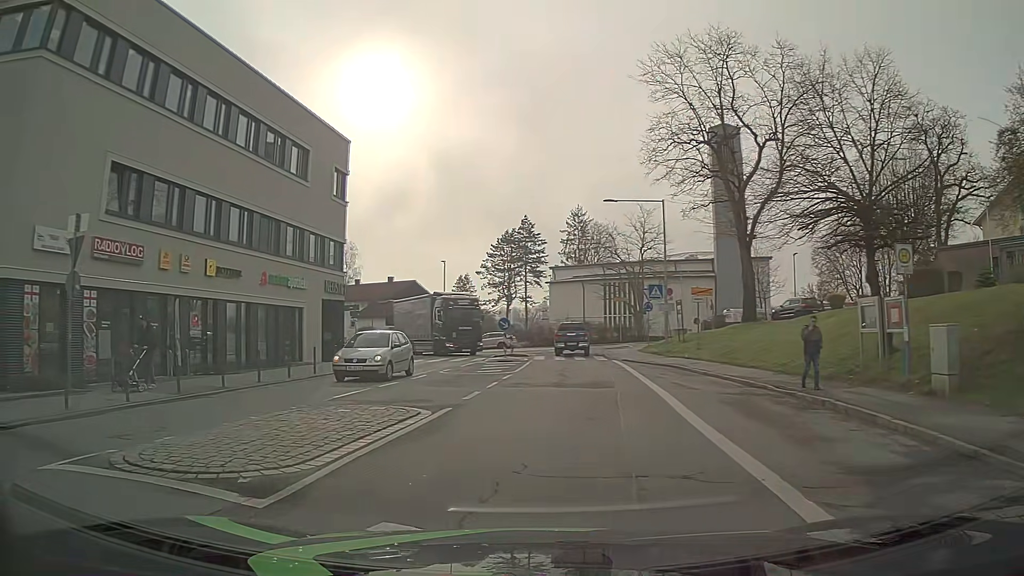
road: unclassified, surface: asphalt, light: Day
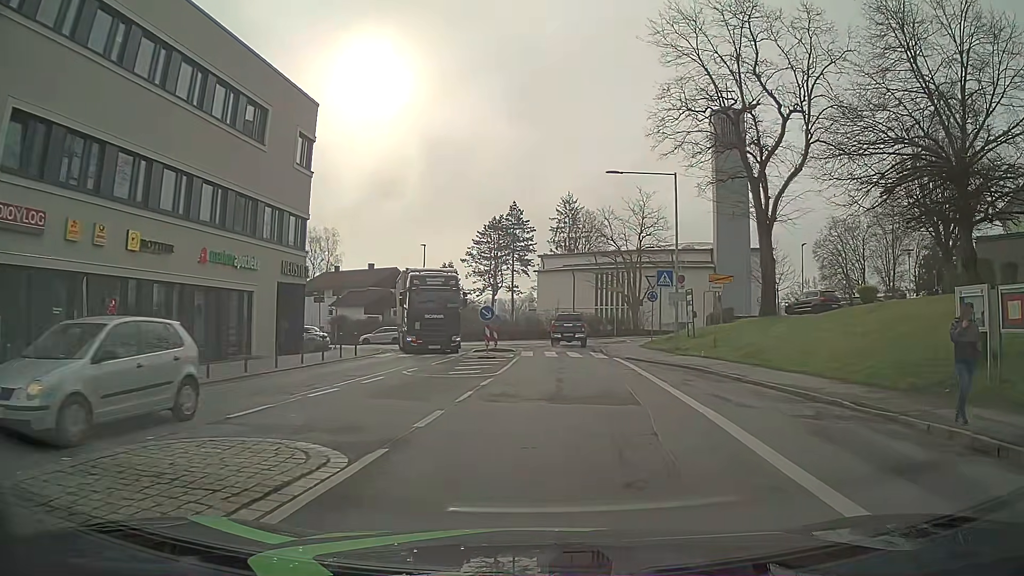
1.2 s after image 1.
(-0.1, +5.1) m; +1°
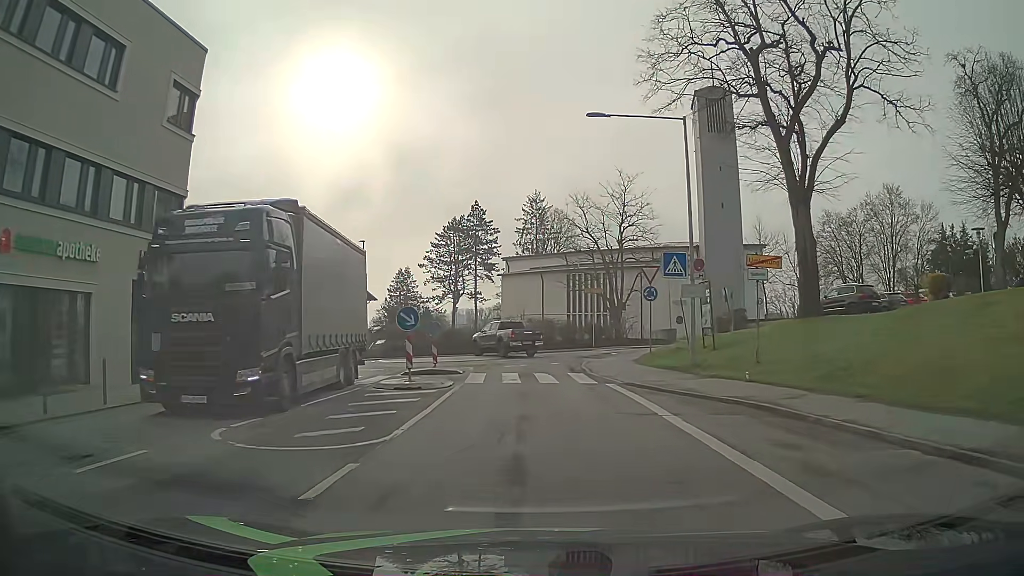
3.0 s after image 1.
(+0.4, +9.6) m; +2°
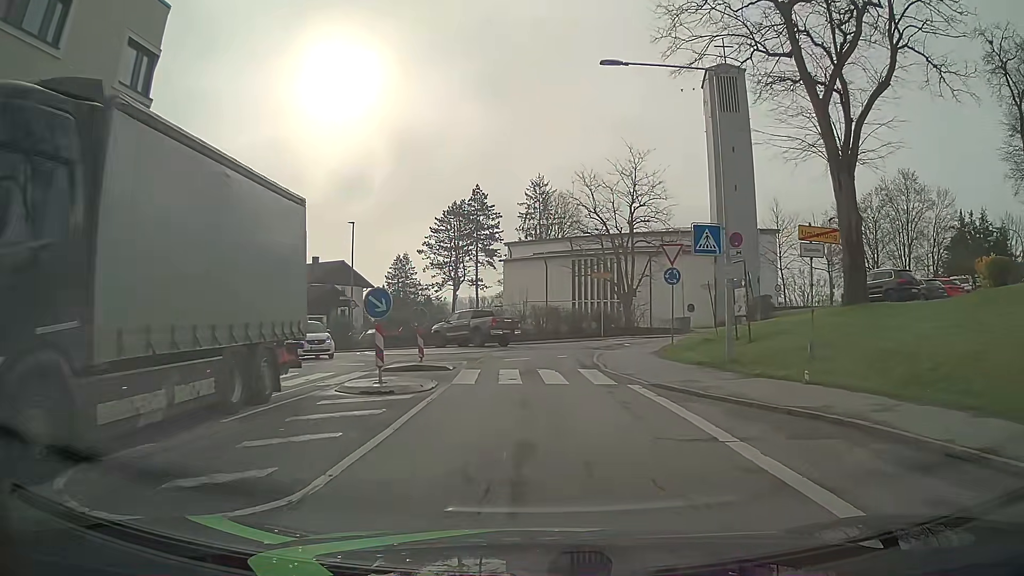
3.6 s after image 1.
(0.0, +3.6) m; 0°
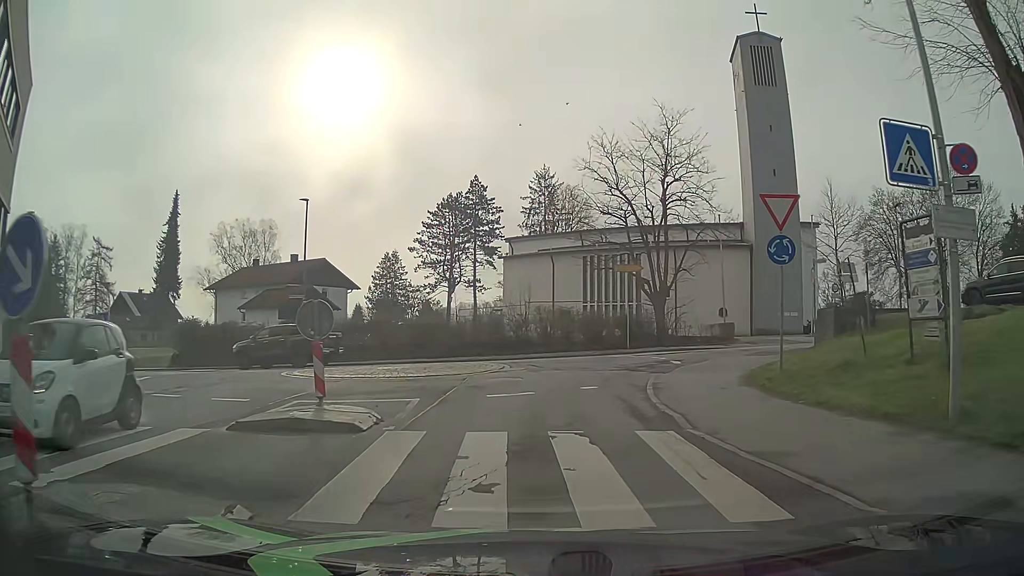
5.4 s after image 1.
(0.0, +9.8) m; +1°
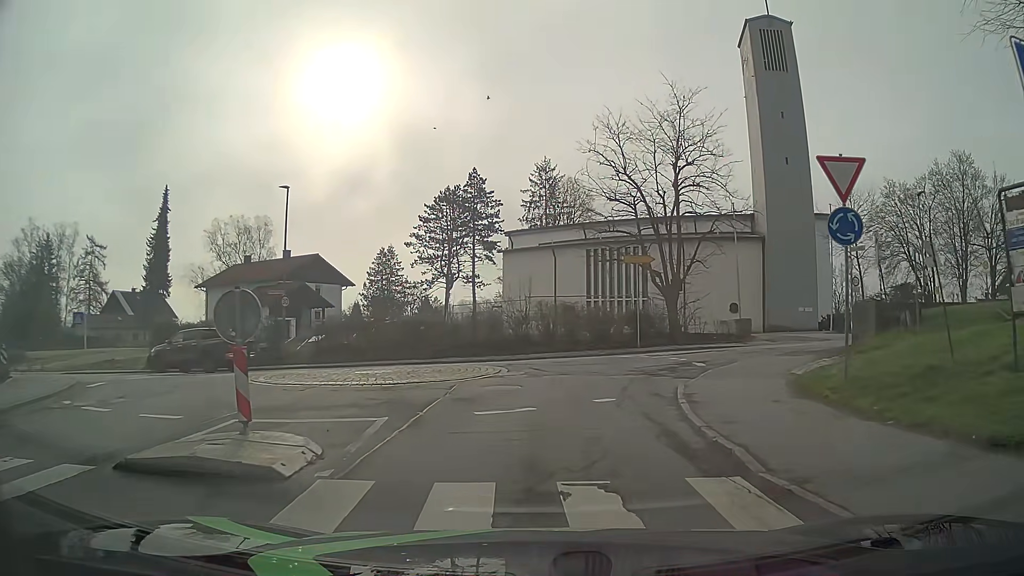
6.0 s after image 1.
(0.0, +2.8) m; -1°
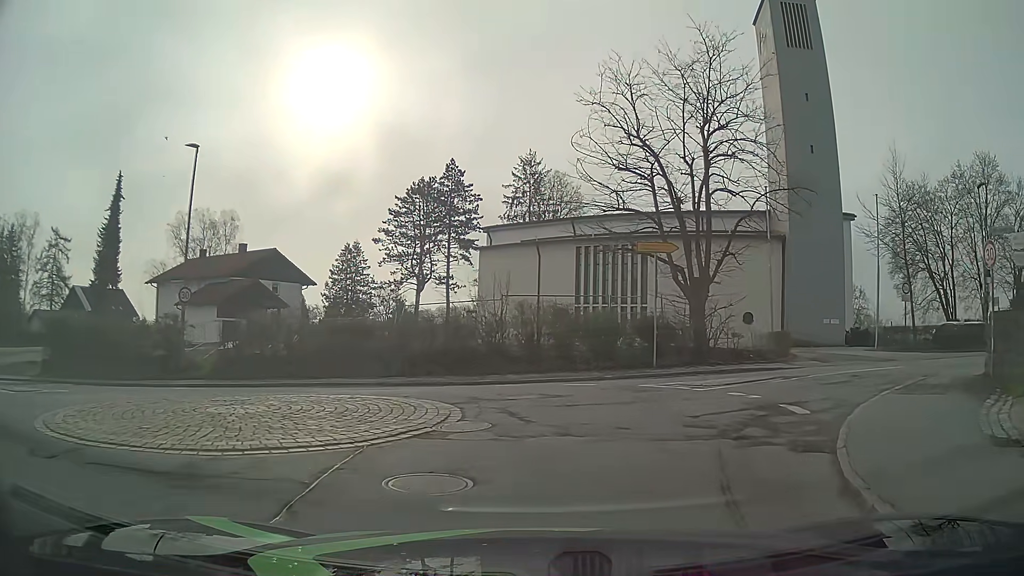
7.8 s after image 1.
(0.0, +8.0) m; +2°
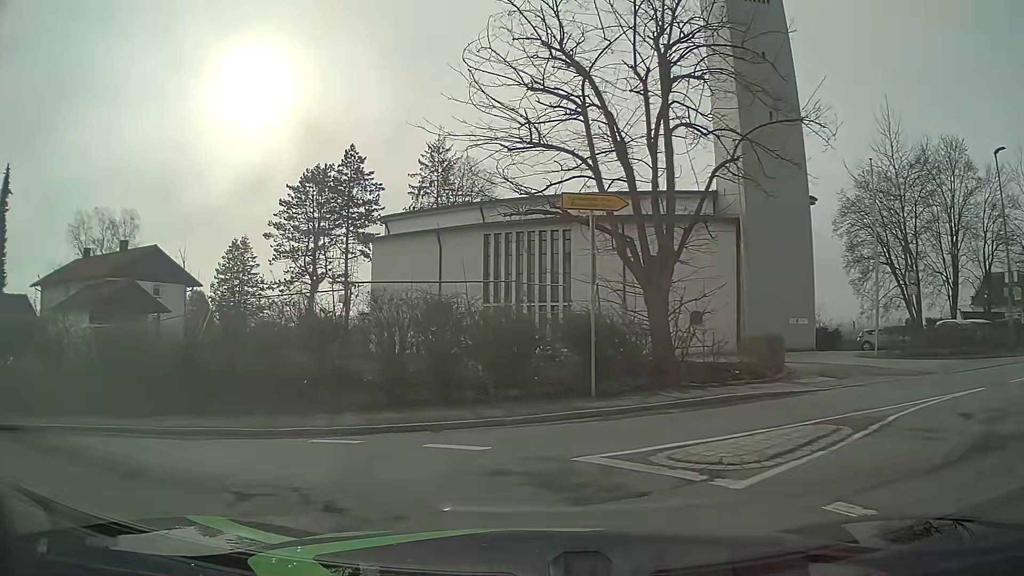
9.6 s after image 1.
(+0.8, +8.2) m; +6°
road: tertiary
